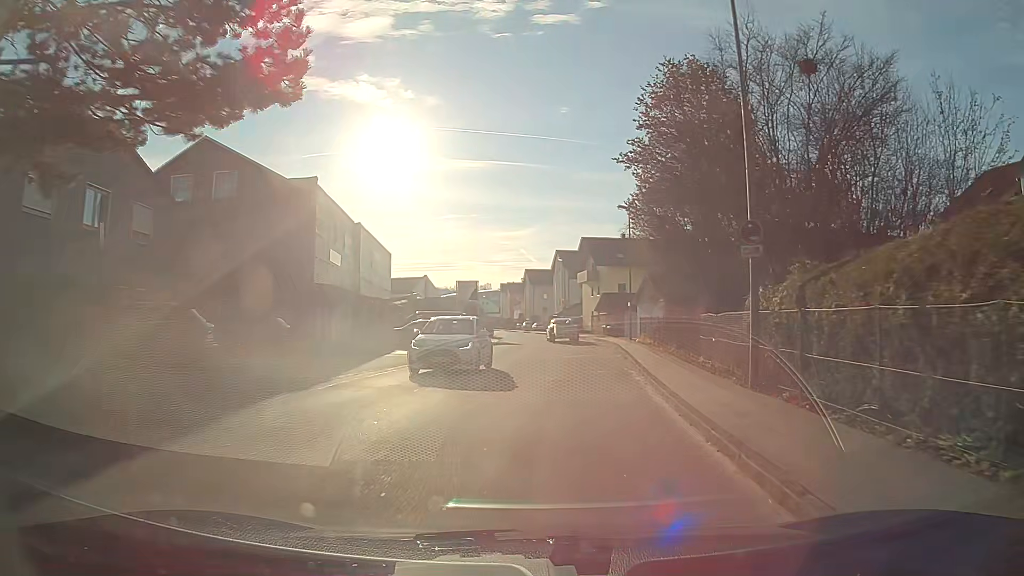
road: unclassified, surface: asphalt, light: Day
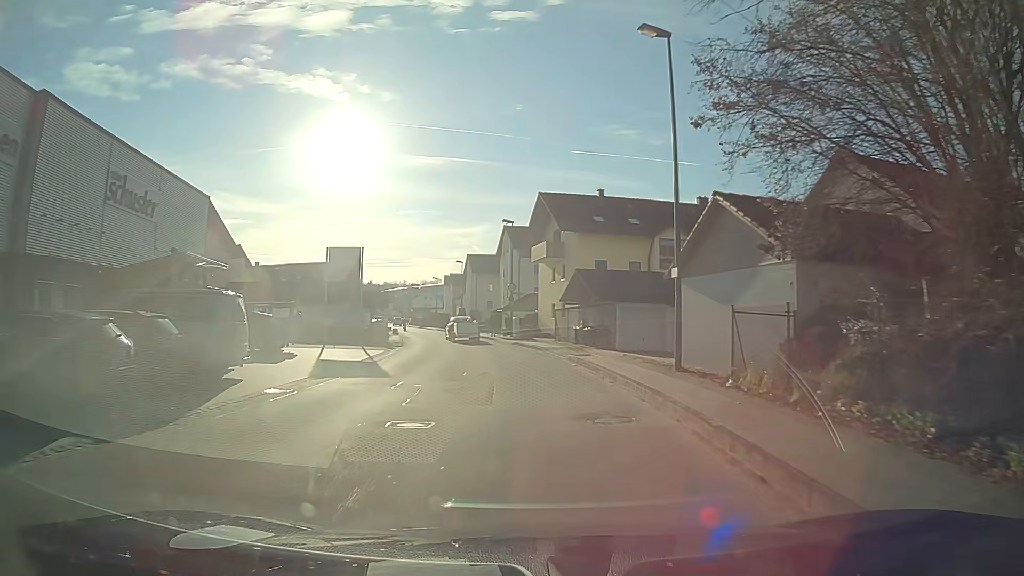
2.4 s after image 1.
(+1.1, +26.3) m; +2°
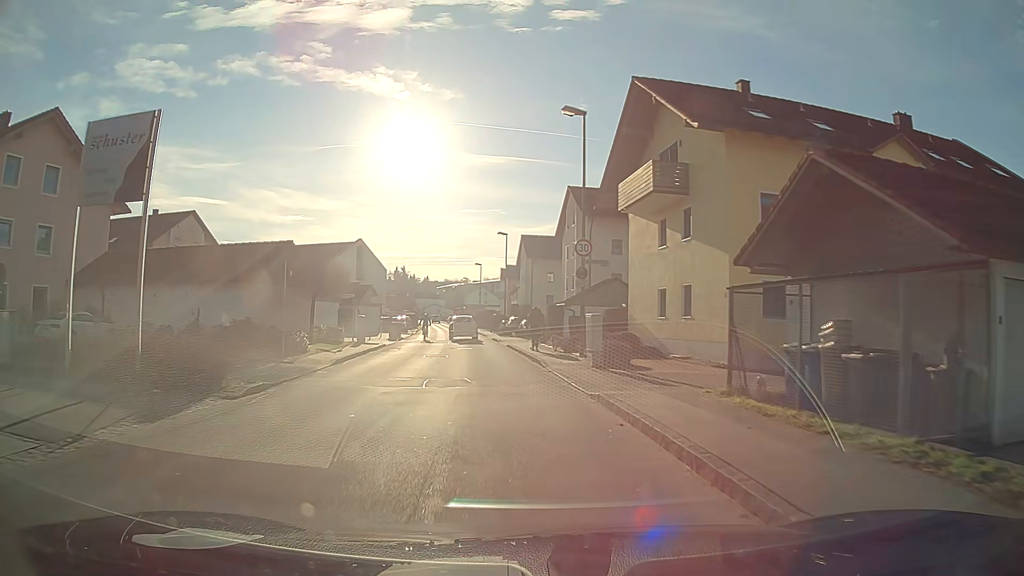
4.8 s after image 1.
(-1.0, +25.3) m; -6°
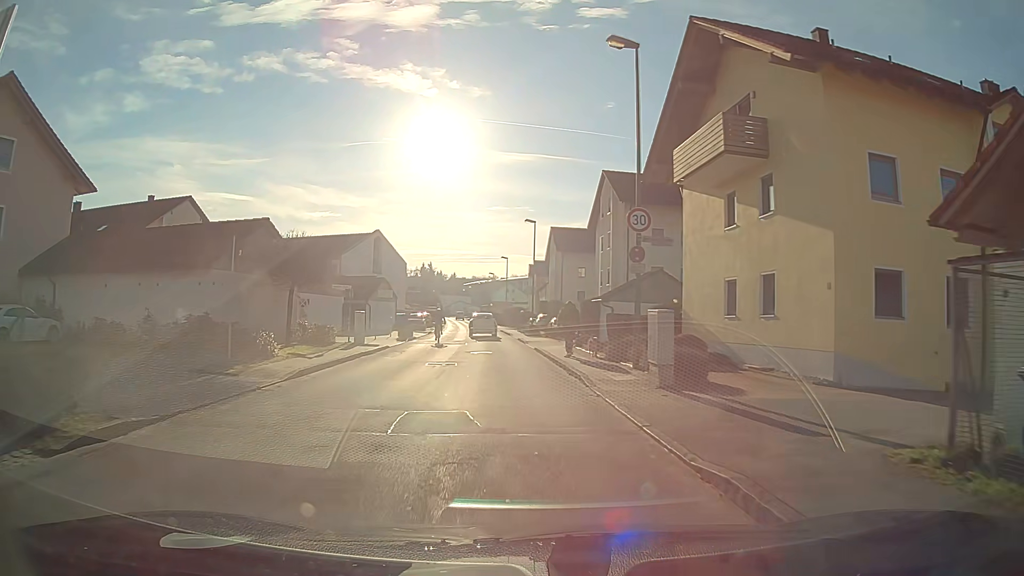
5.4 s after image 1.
(-0.1, +5.7) m; -1°
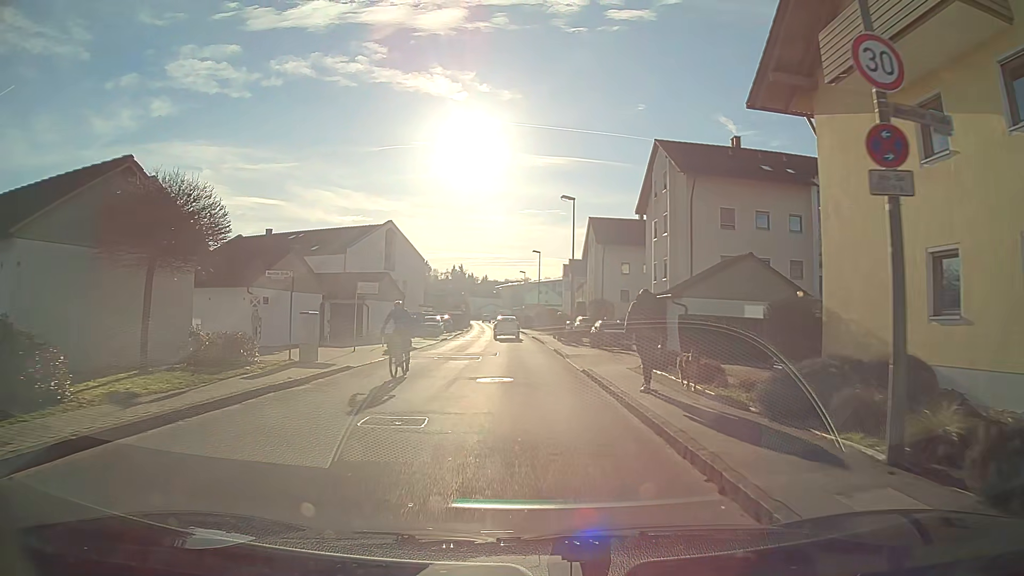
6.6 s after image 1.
(-0.3, +10.3) m; -3°
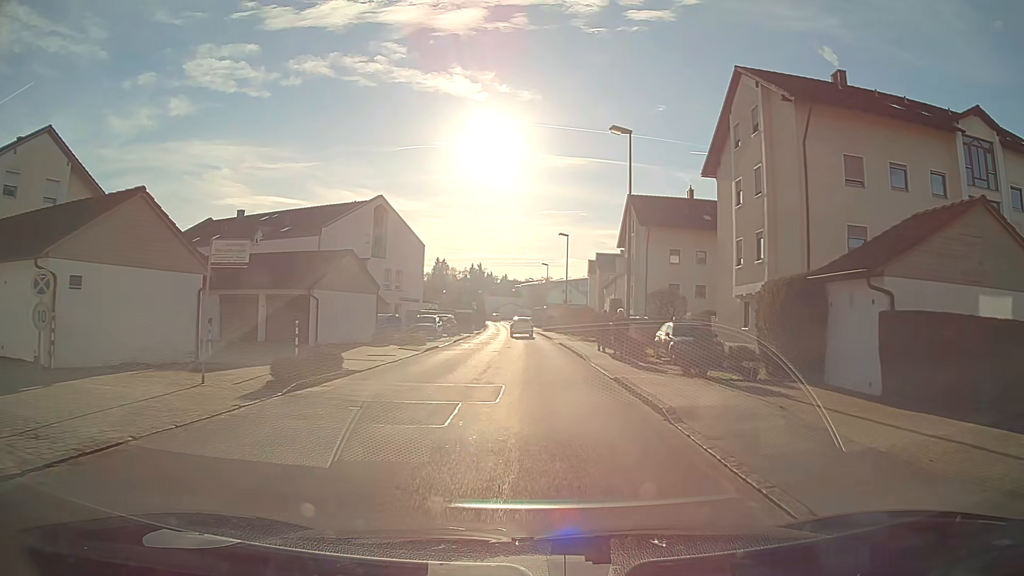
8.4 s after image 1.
(-0.2, +14.1) m; -1°
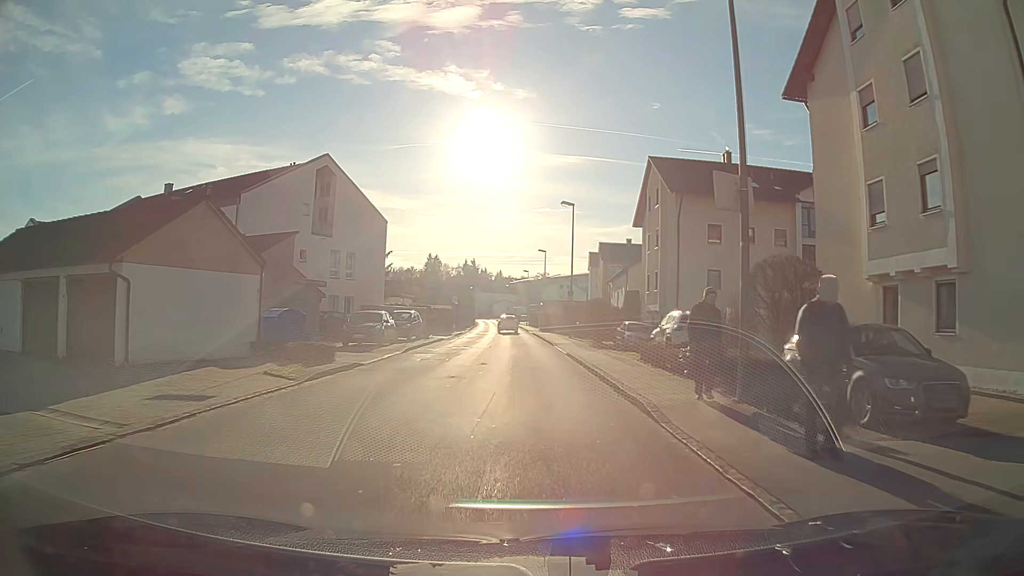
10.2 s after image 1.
(+0.1, +13.9) m; 0°
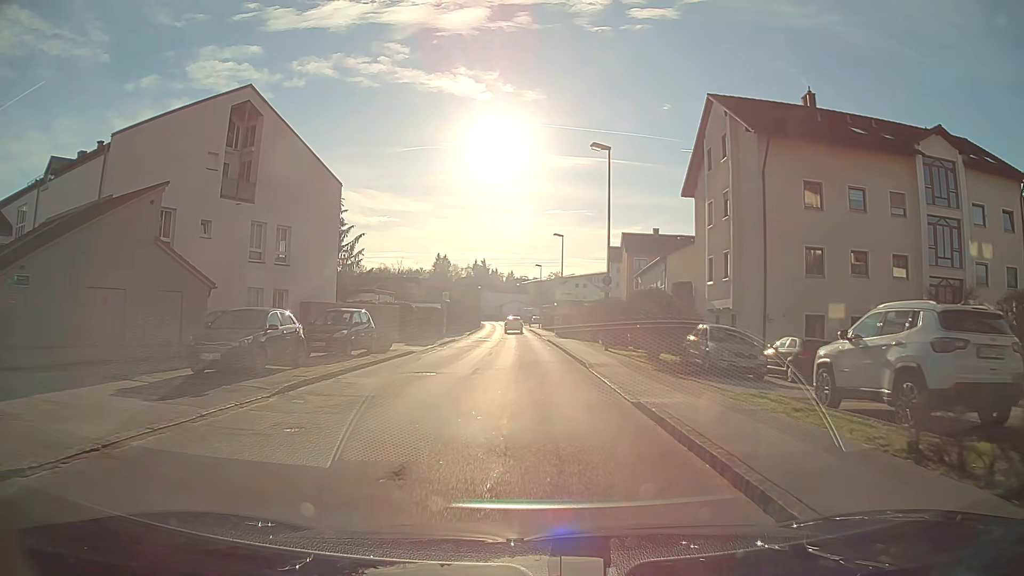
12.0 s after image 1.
(-0.2, +14.0) m; -1°
(0, +10) (0, +20) (0, +30) (-1, +40) (-1, +50) (-1, +60) (-1, +70) (-2, +80) (-2, +90) (-3, +100) m
